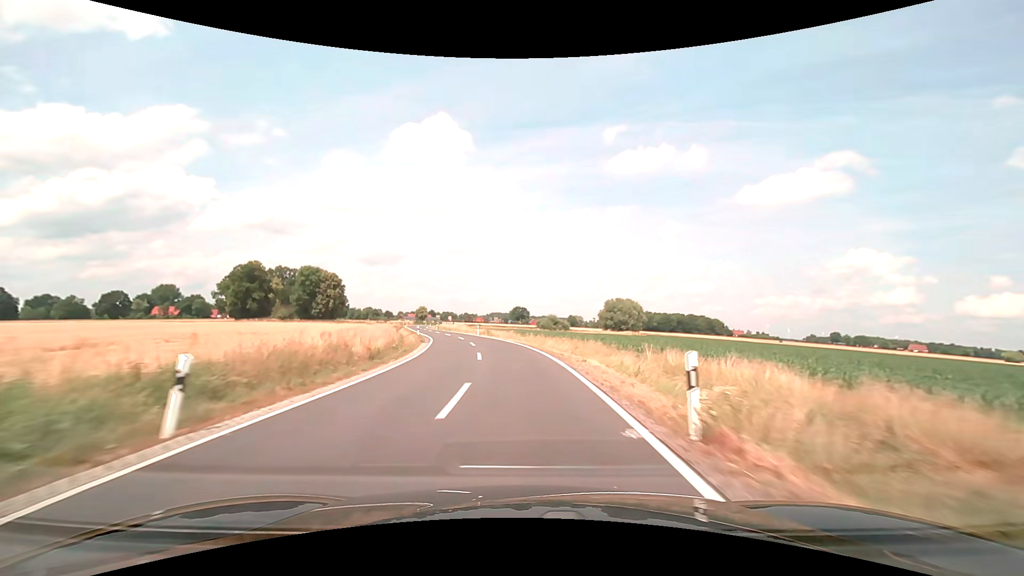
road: secondary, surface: asphalt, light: Day
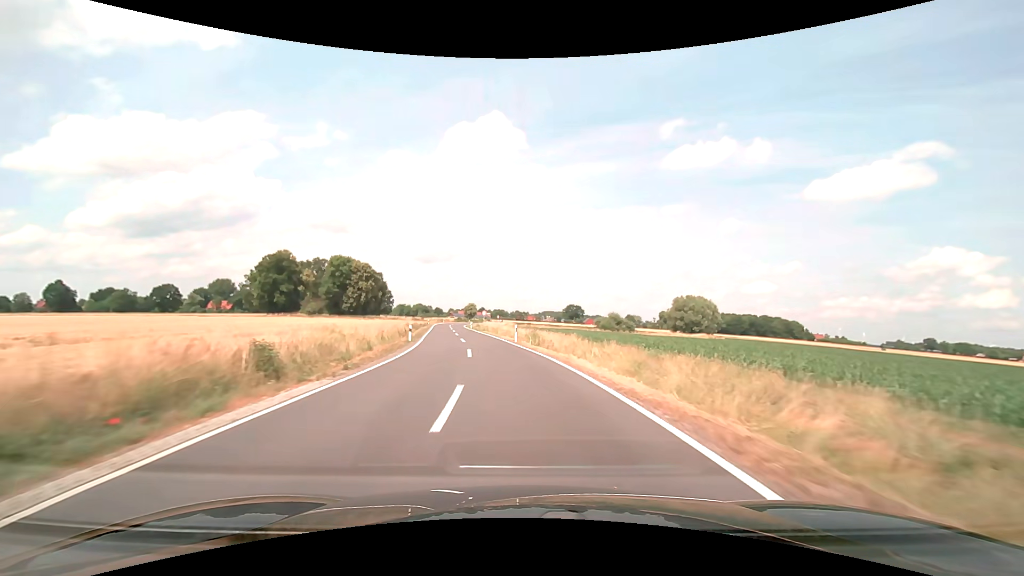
(-1.2, +24.8) m; -6°
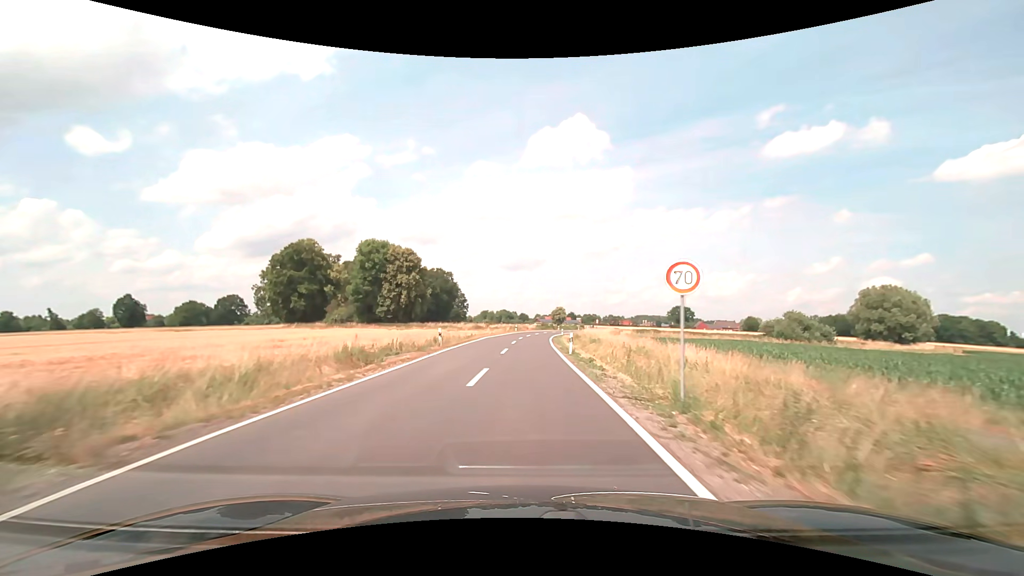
(-6.1, +54.7) m; -10°
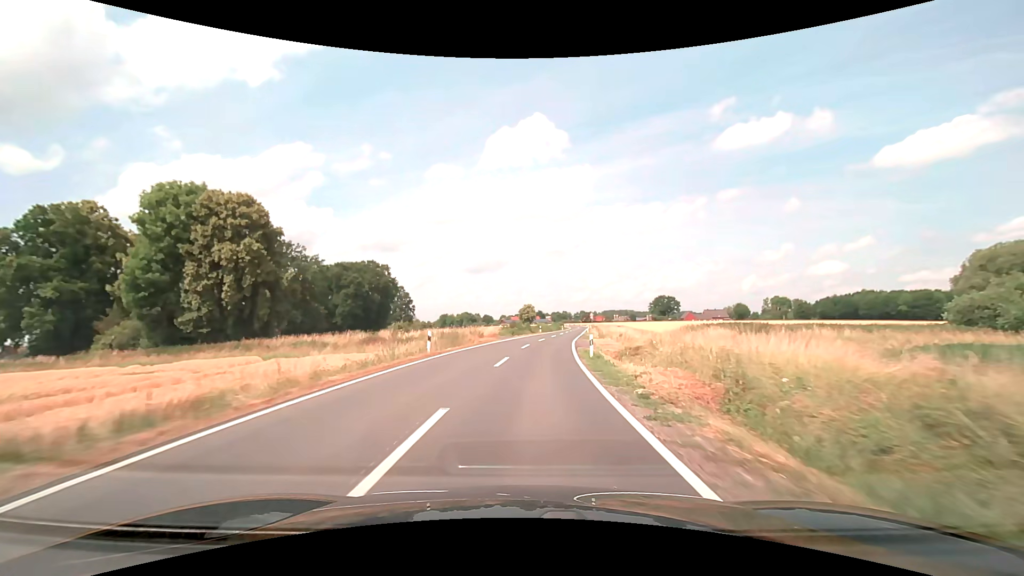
(+1.4, +55.2) m; +4°
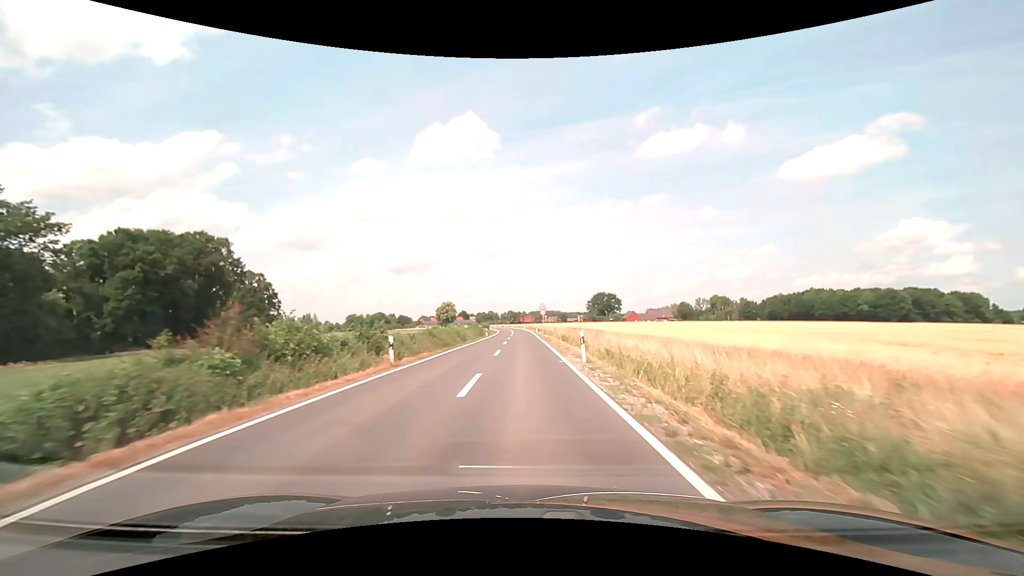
(+4.2, +53.9) m; +8°
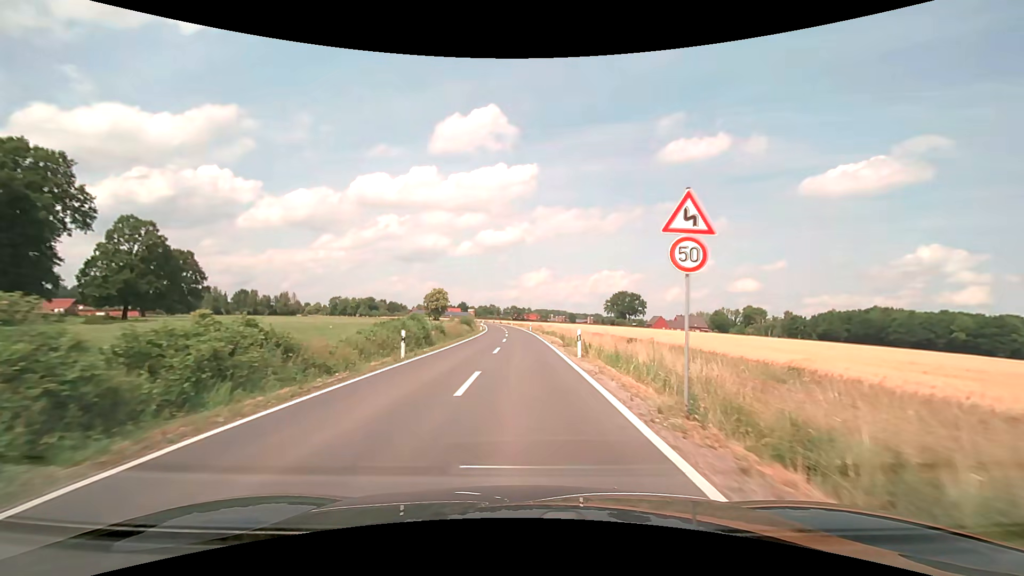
(-0.2, +47.9) m; -1°
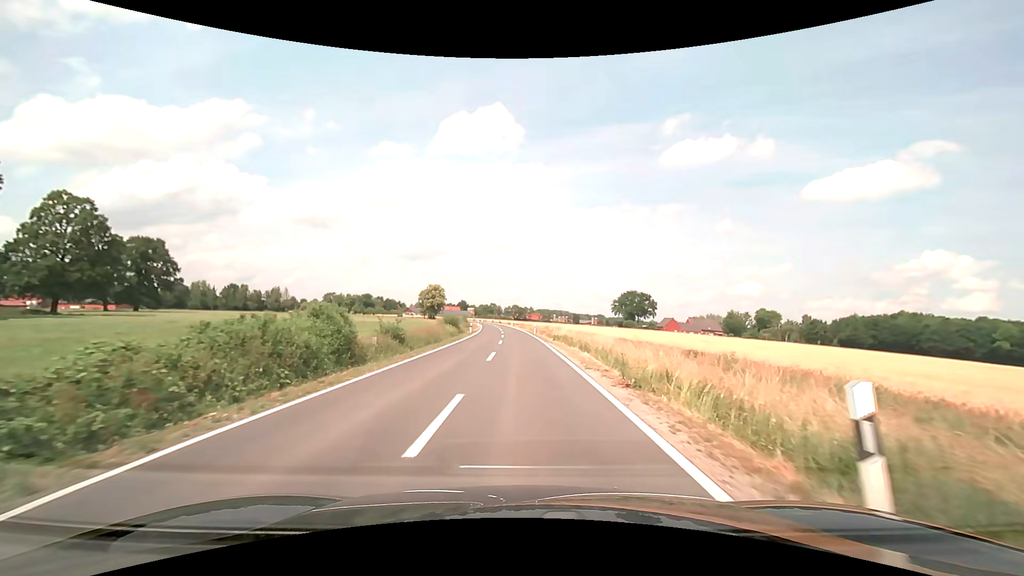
(0.0, +15.6) m; 0°
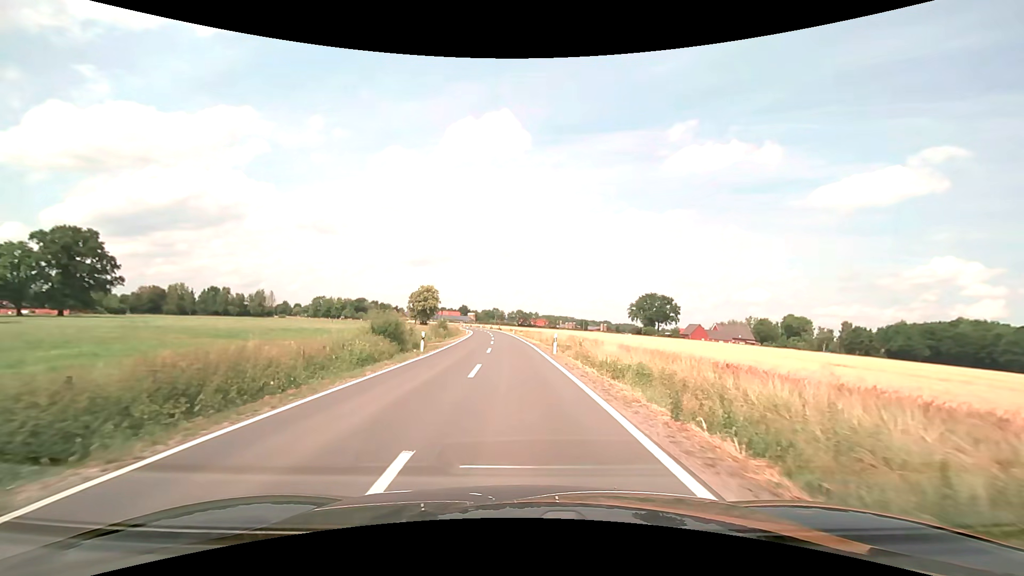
(-0.1, +27.7) m; 0°
(0, +10) (0, +20) (-1, +30) (-1, +40) (-2, +50) (-2, +60) (-3, +70) (-4, +80) (-5, +90) (-6, +100) m
